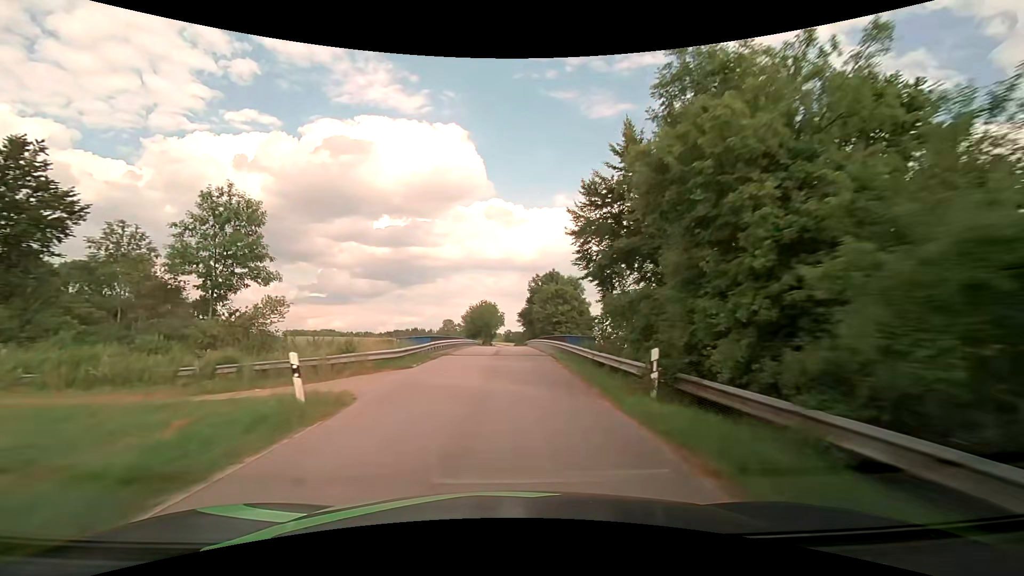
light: Day
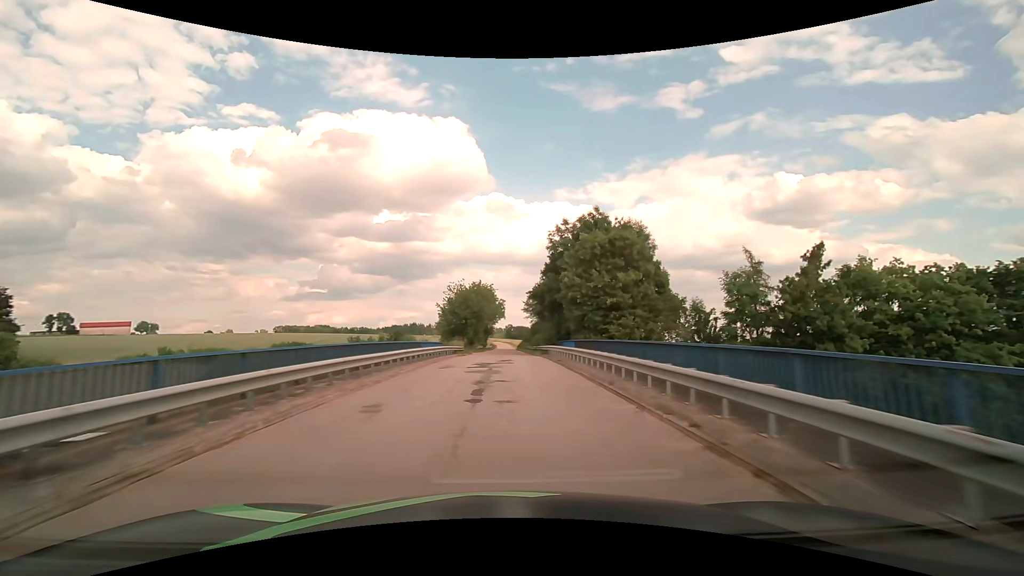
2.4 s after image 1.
(0.0, +38.2) m; 0°
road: unclassified
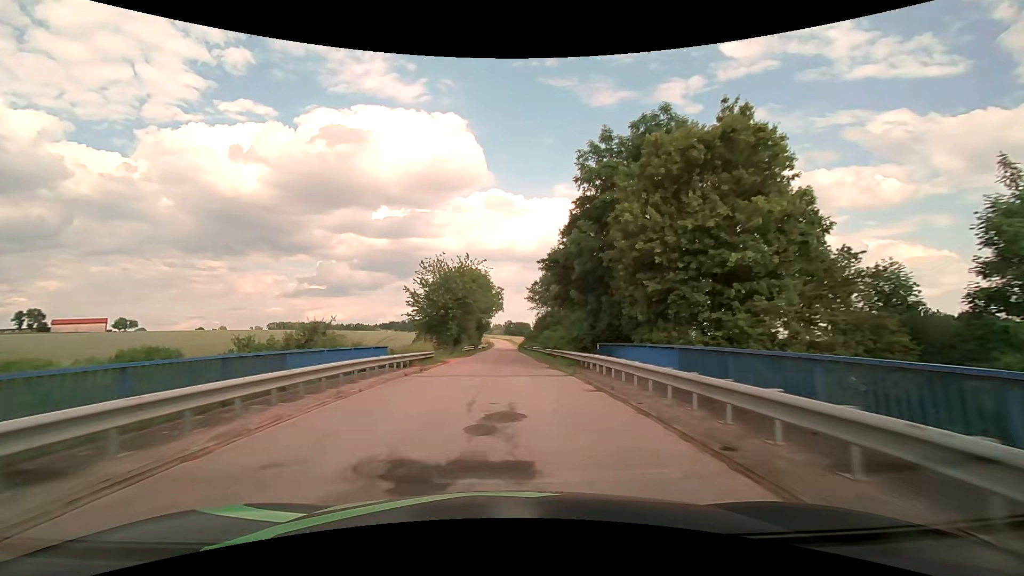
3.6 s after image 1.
(0.0, +19.1) m; 0°
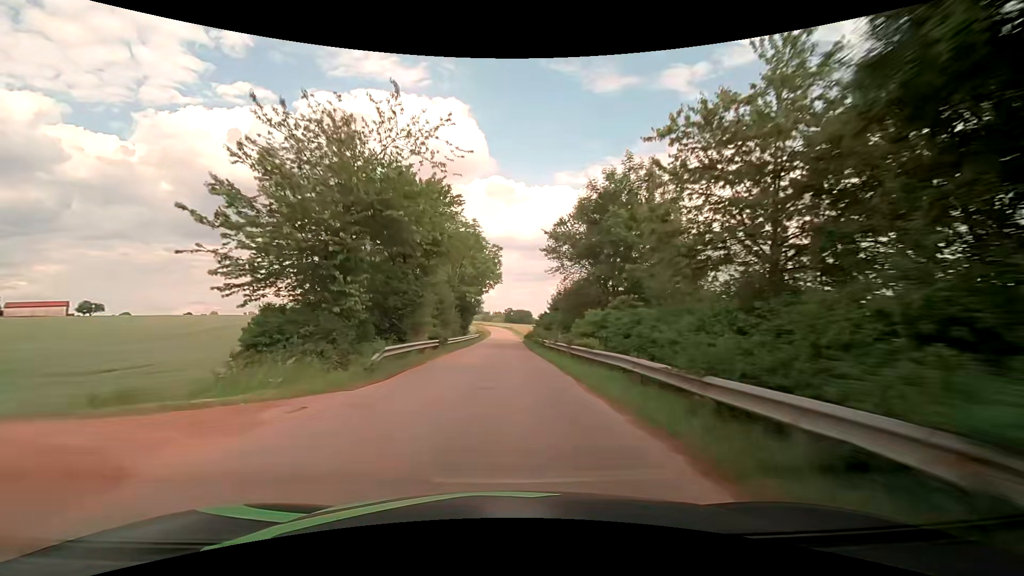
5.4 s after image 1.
(-0.1, +28.8) m; 0°
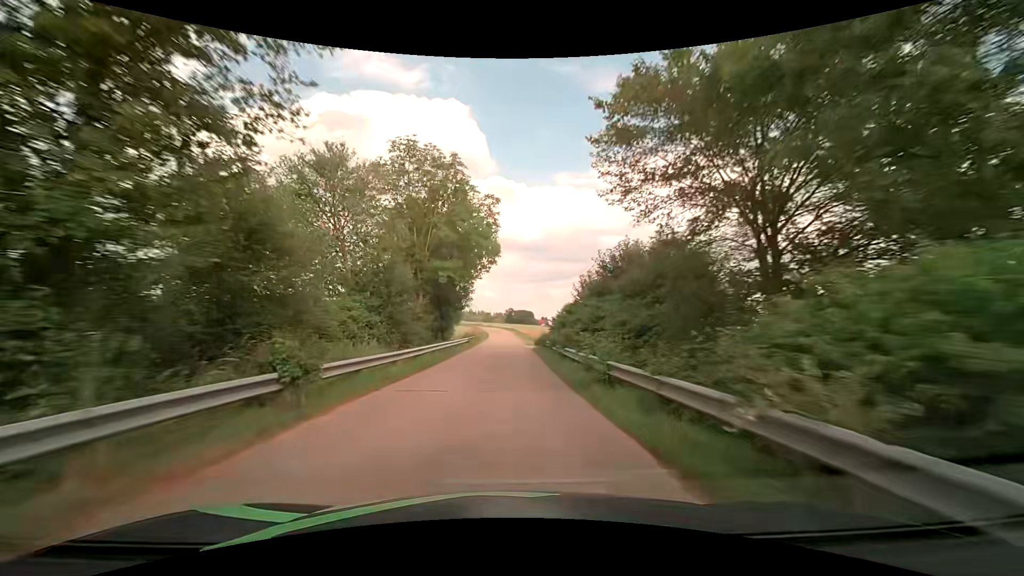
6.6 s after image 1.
(+0.1, +19.3) m; 0°
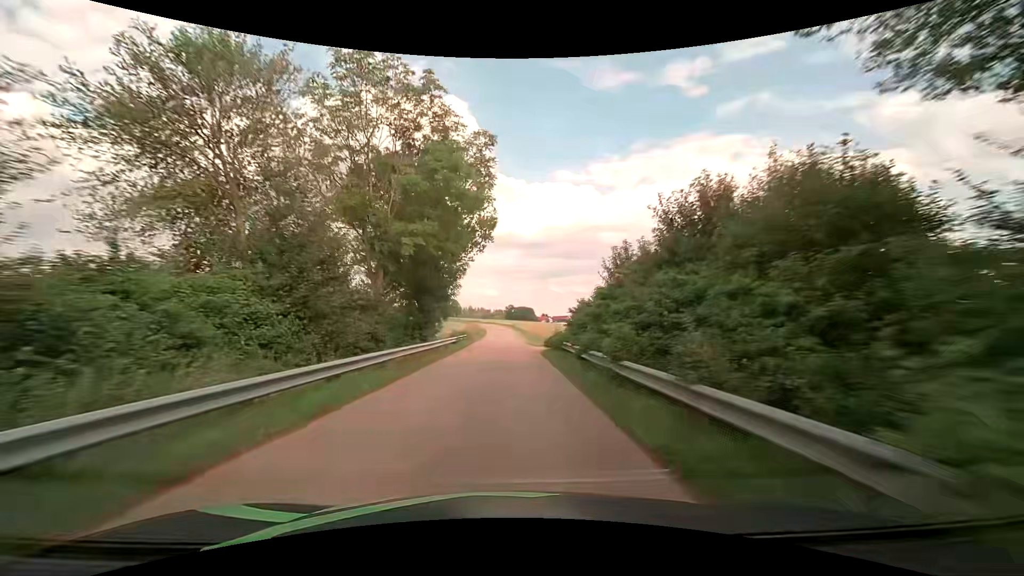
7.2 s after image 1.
(0.0, +9.7) m; 0°
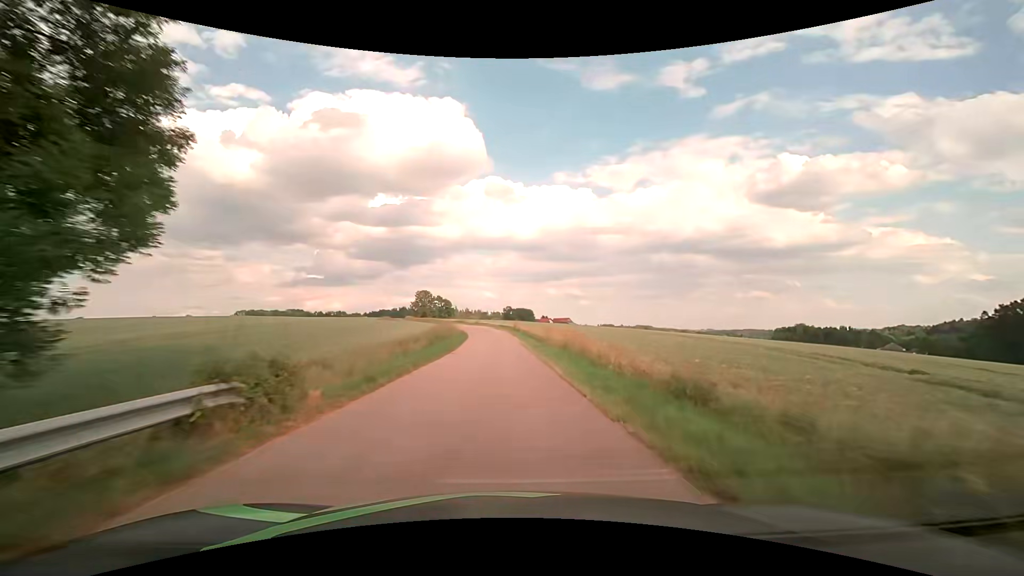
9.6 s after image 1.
(+0.1, +36.5) m; 0°
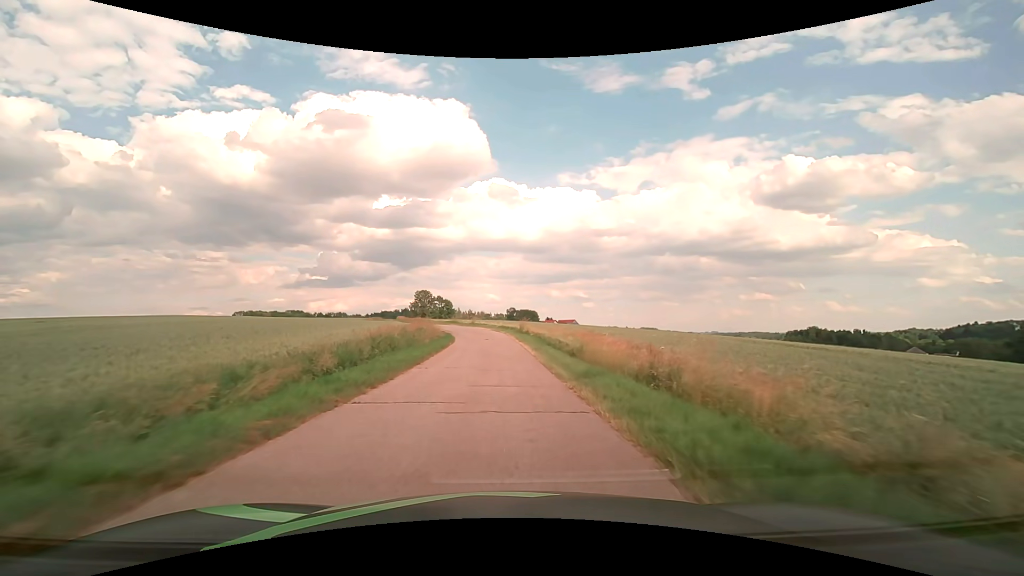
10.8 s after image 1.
(0.0, +17.2) m; 0°
(0, +10) (0, +20) (0, +30) (-1, +40) (-3, +50) (-5, +60) (-8, +69) (-12, +78) (-15, +88) (-19, +97) m
